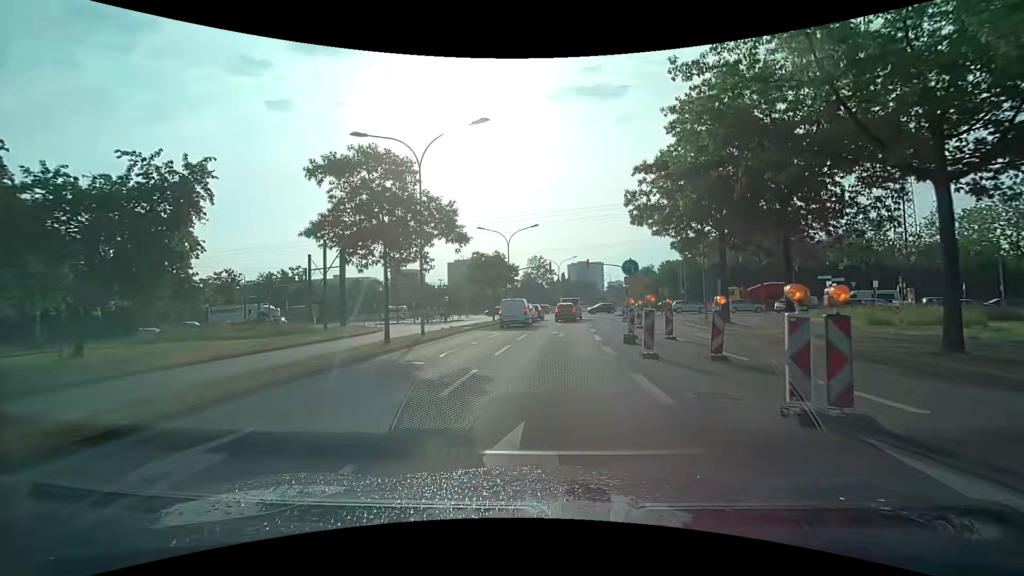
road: secondary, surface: asphalt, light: Day
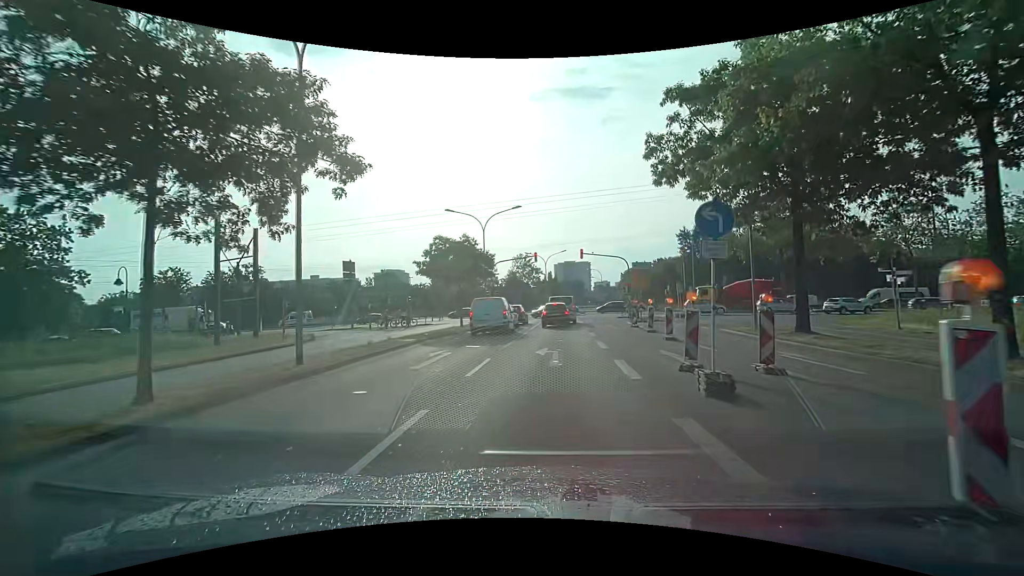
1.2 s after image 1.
(+0.2, +10.0) m; +2°
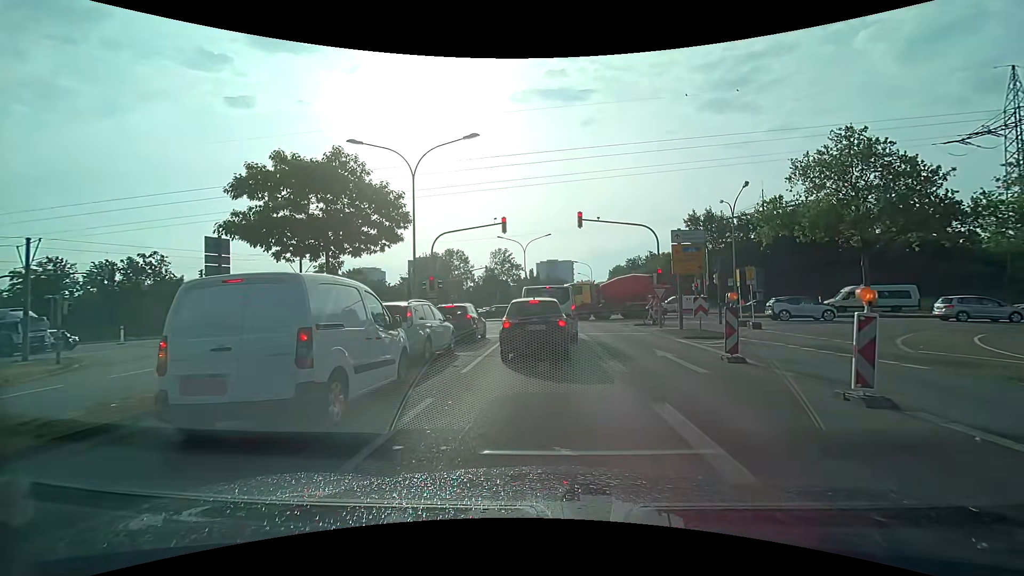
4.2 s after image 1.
(+0.2, +17.2) m; +2°
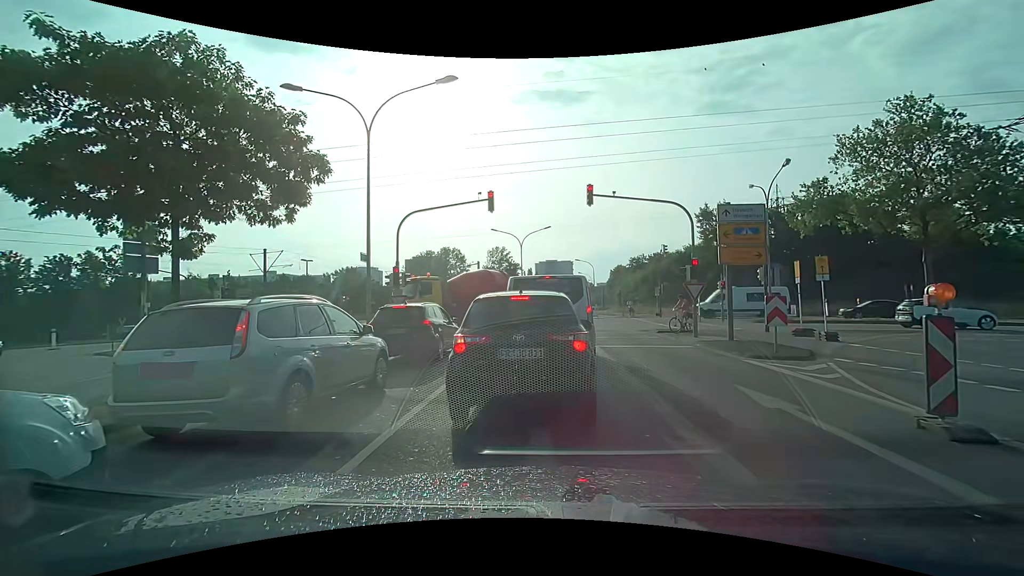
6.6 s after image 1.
(0.0, +5.9) m; -2°
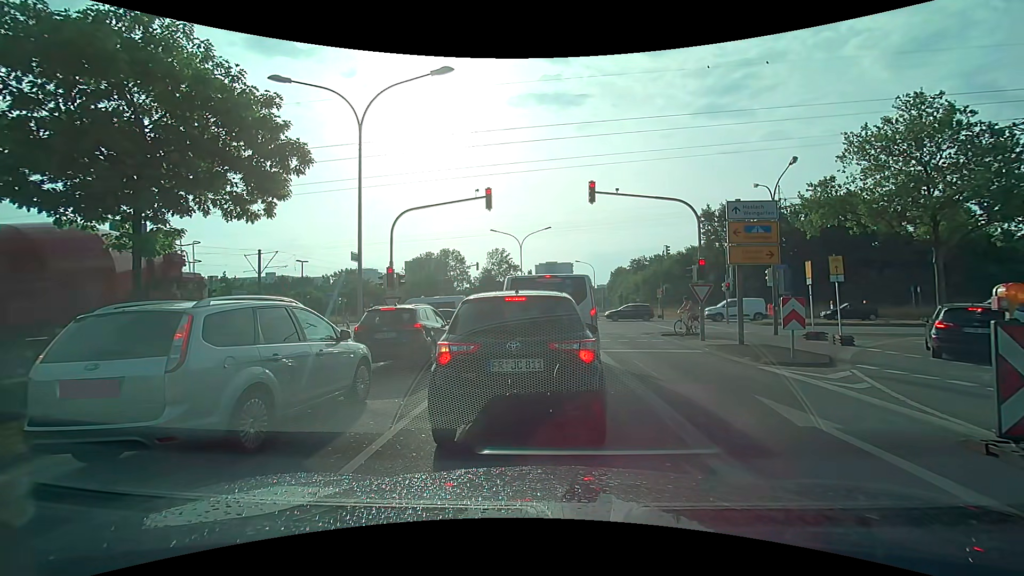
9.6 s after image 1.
(0.0, +0.9) m; 0°
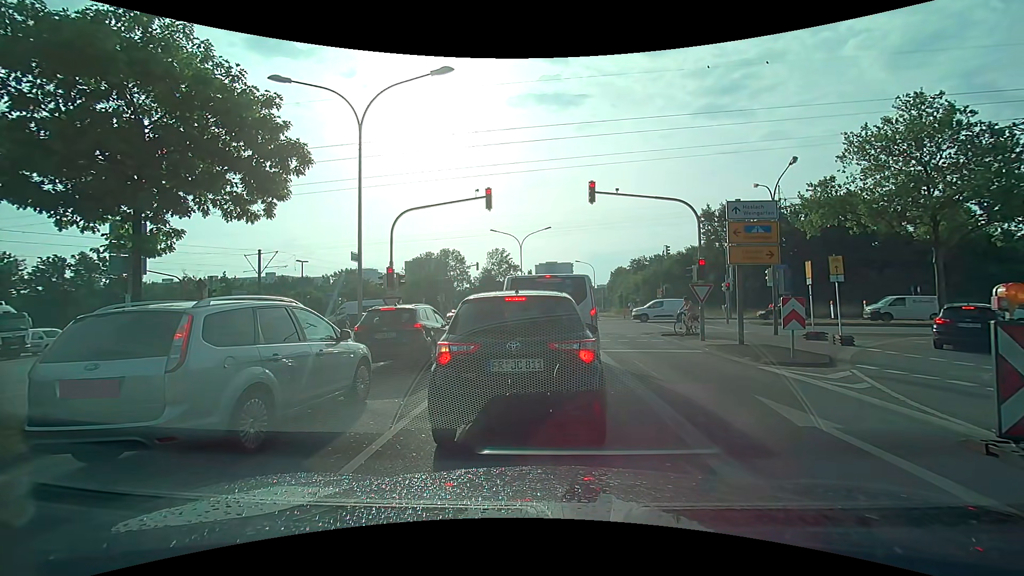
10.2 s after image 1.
(0.0, 0.0) m; 0°
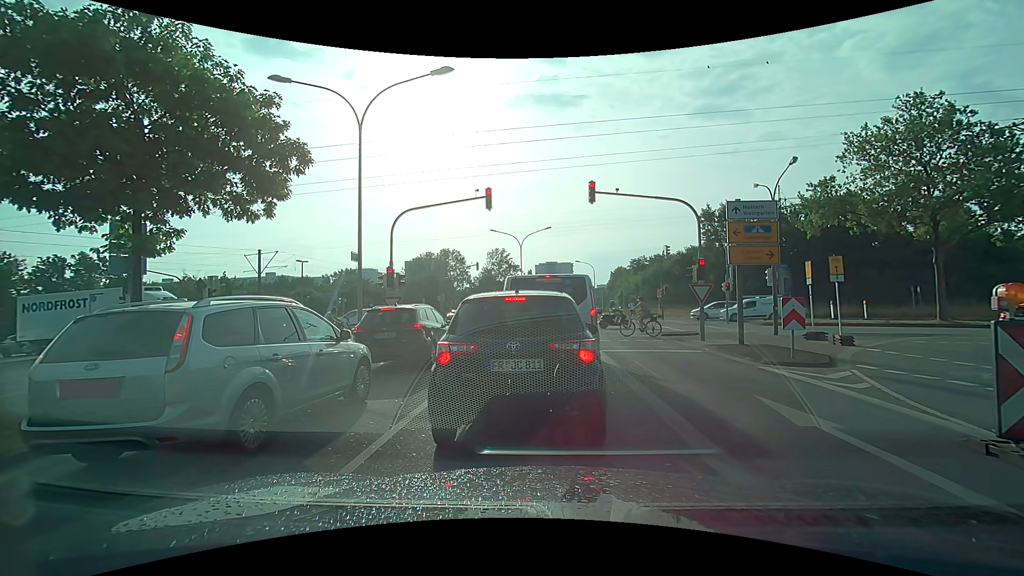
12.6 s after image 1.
(0.0, 0.0) m; 0°
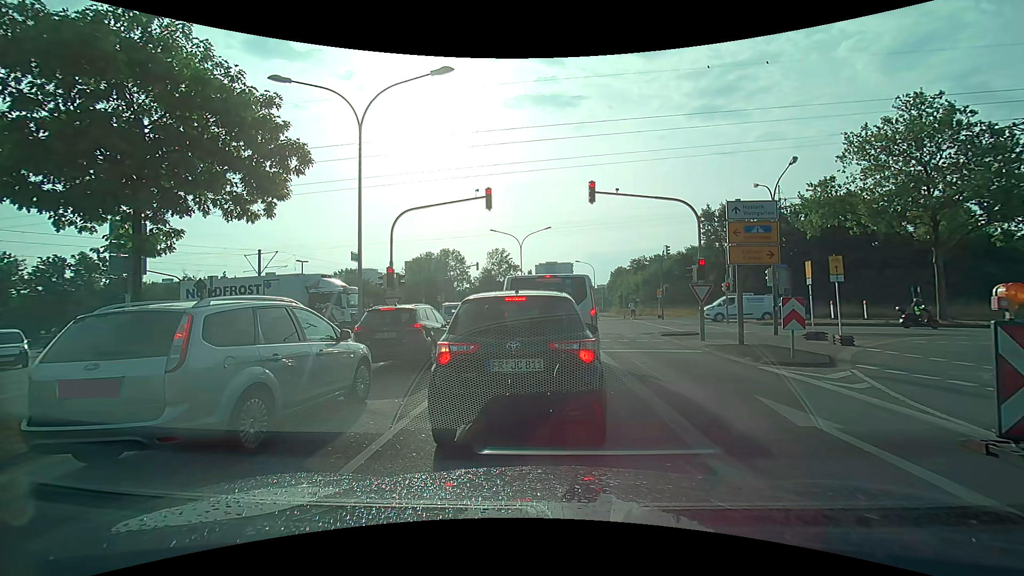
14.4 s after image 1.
(0.0, 0.0) m; 0°
(0, +10) (+1, +20) (+1, +30) (-2, +40) (-8, +48) (-17, +51) (-27, +52) (-37, +53) (-47, +54) (-57, +55) m
